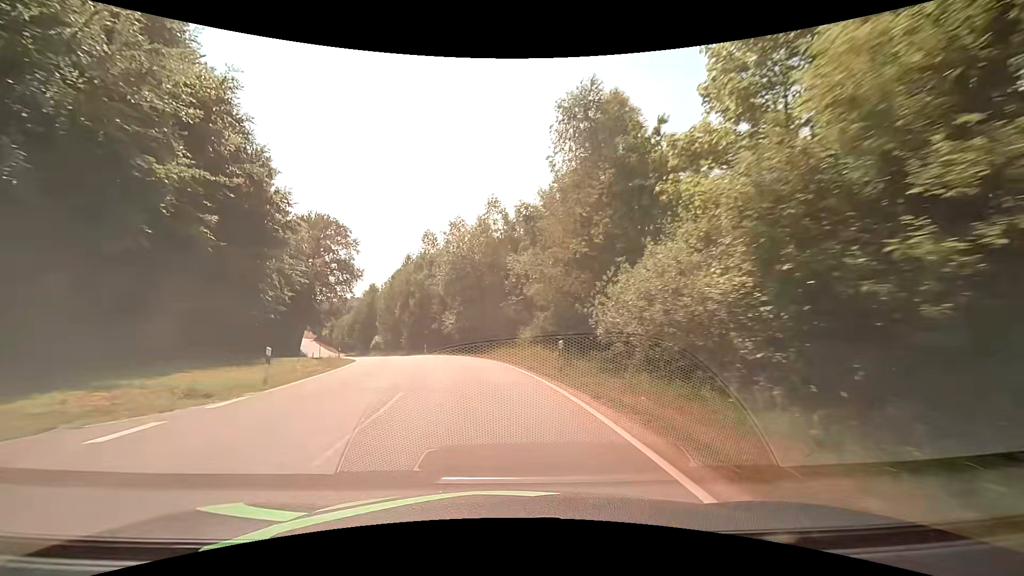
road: tertiary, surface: asphalt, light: Day
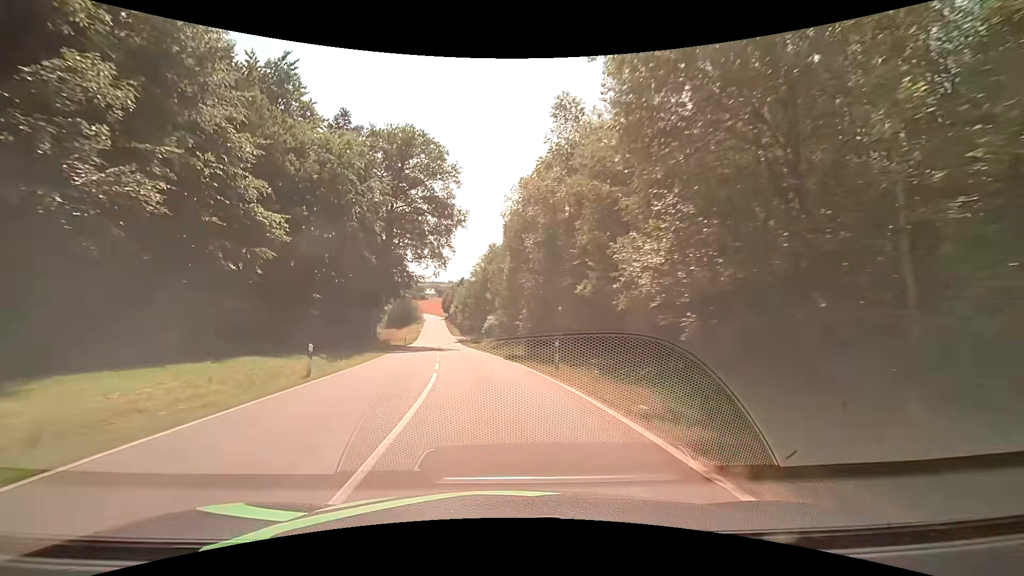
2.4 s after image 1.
(-4.7, +34.1) m; -16°
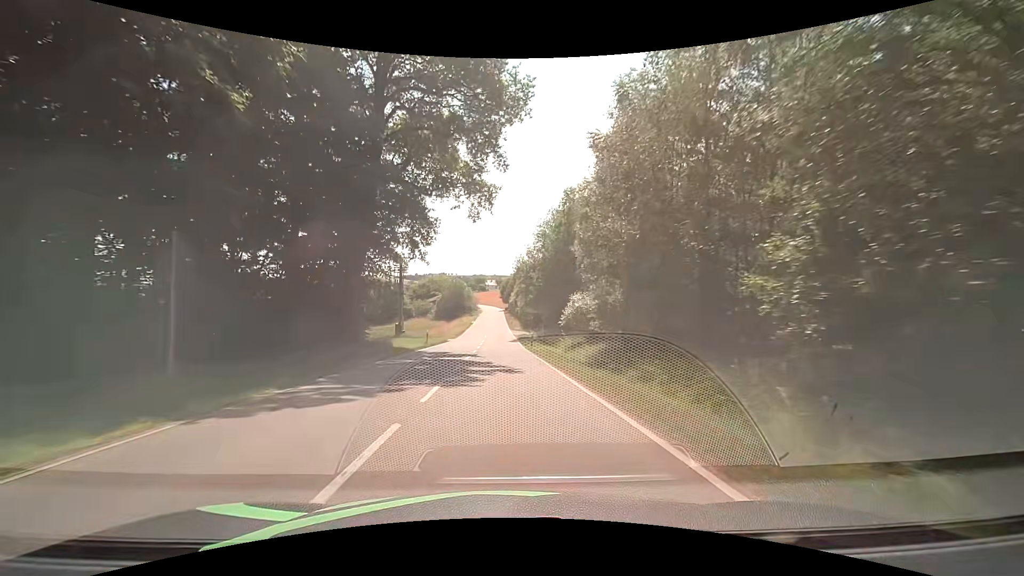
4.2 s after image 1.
(-2.4, +27.7) m; -7°
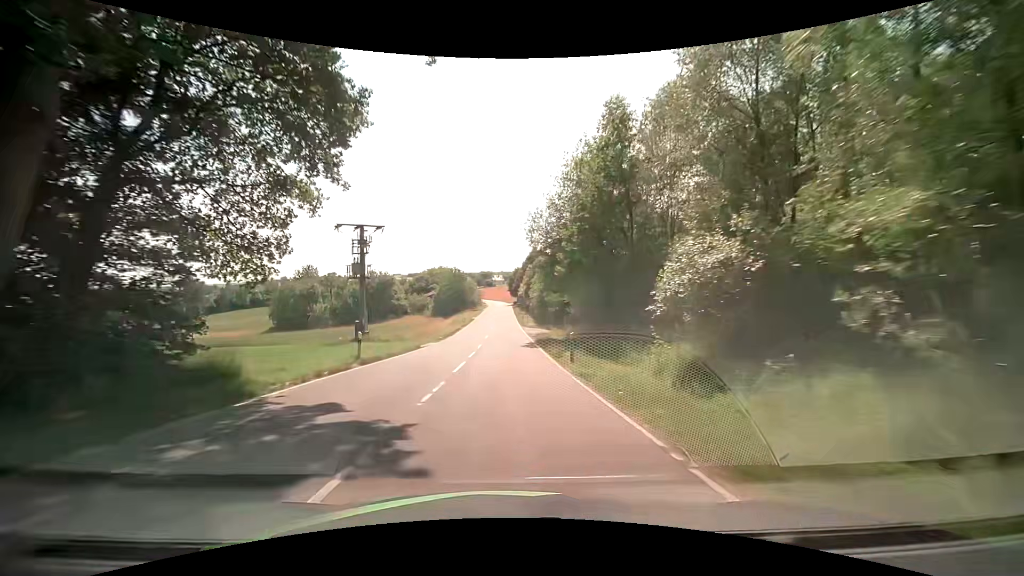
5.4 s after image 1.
(-0.3, +19.0) m; -2°
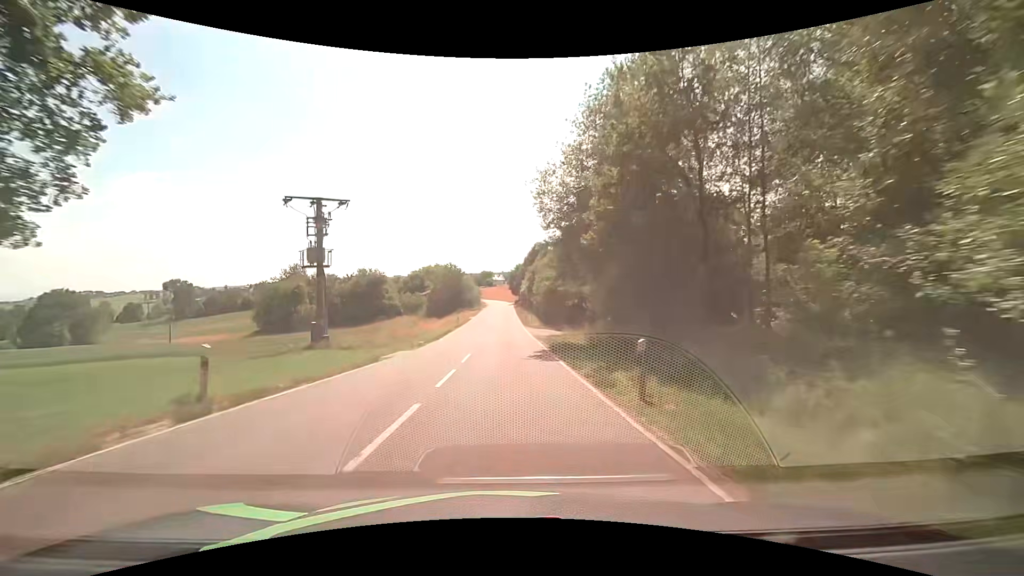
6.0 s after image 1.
(+0.1, +9.5) m; 0°
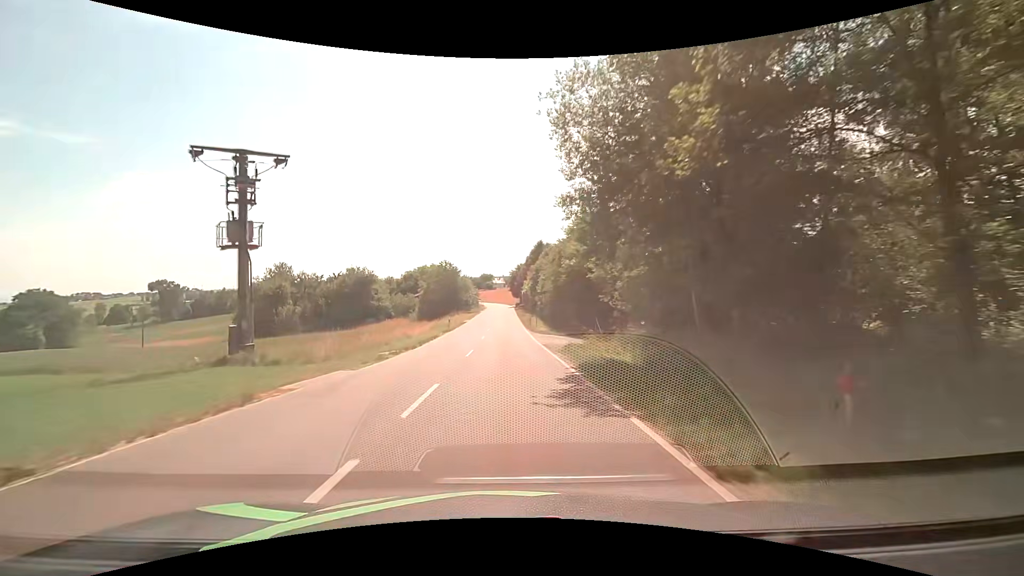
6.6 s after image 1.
(0.0, +9.4) m; 0°
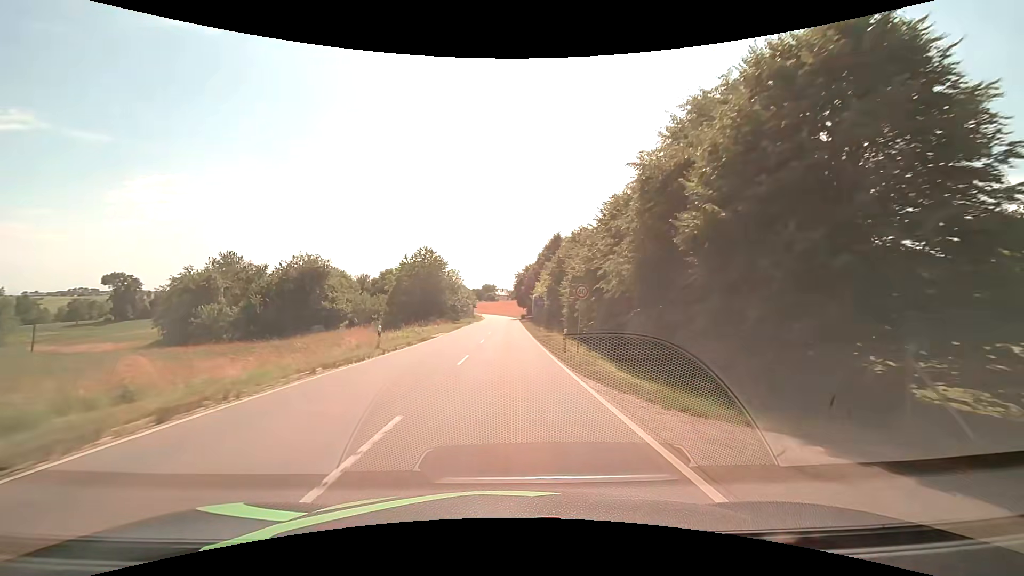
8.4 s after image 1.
(0.0, +27.8) m; 0°
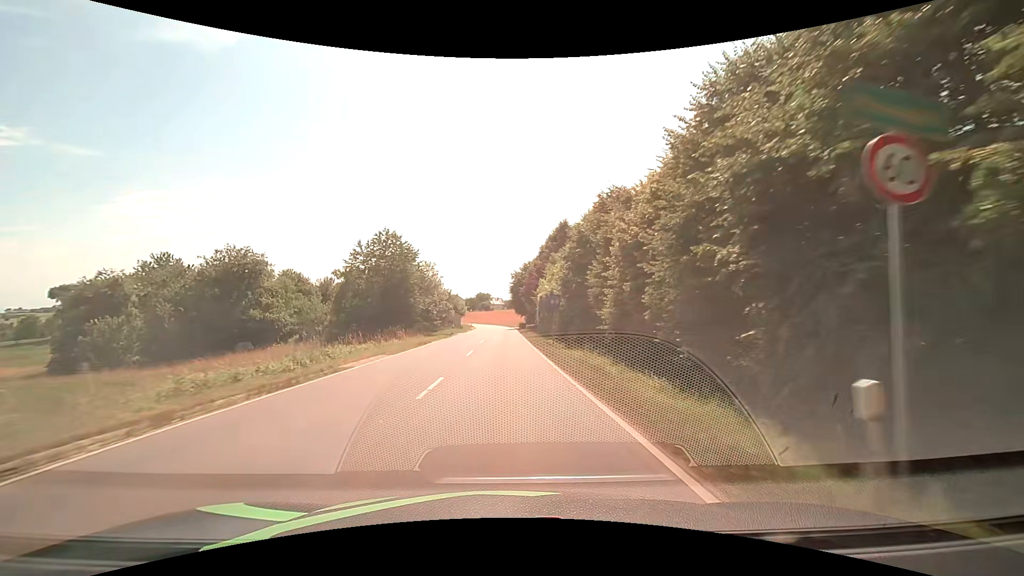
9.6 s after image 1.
(+0.2, +18.3) m; +1°
(0, +10) (0, +20) (0, +30) (0, +40) (0, +50) (0, +60) (-1, +70) (-1, +80) (-1, +90) (-2, +100) m
